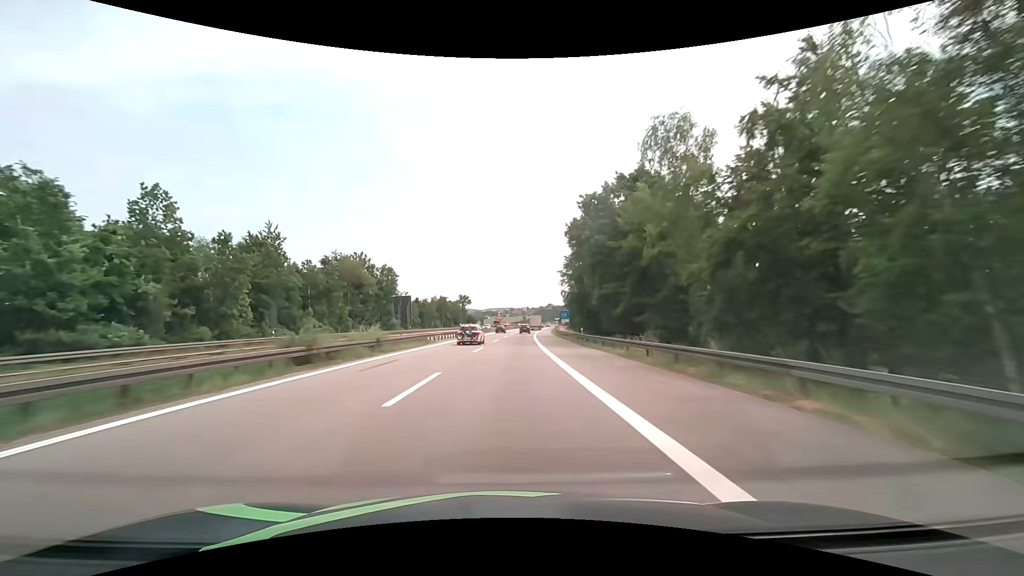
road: motorway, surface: asphalt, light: Day
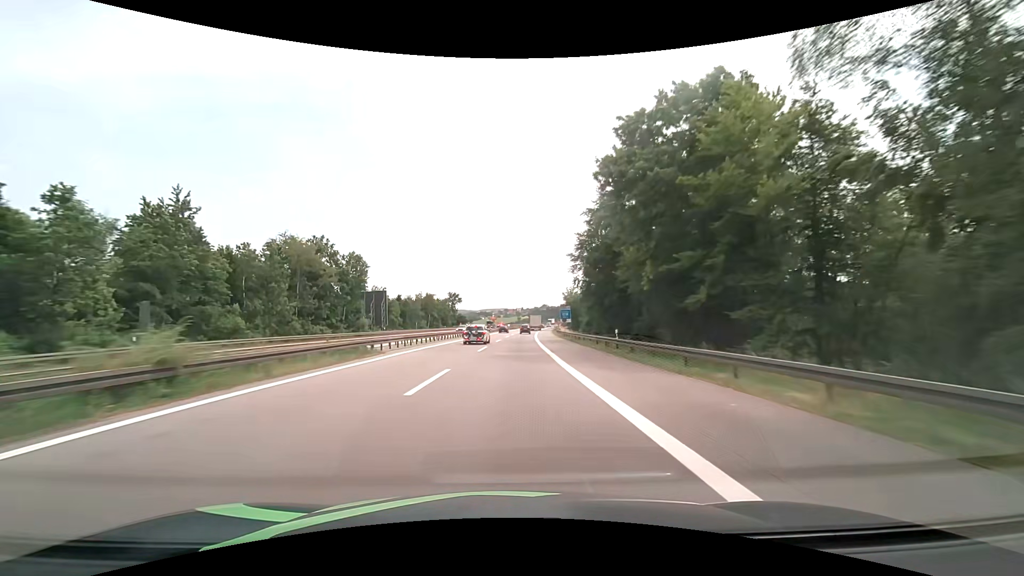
(0.0, +16.6) m; +1°
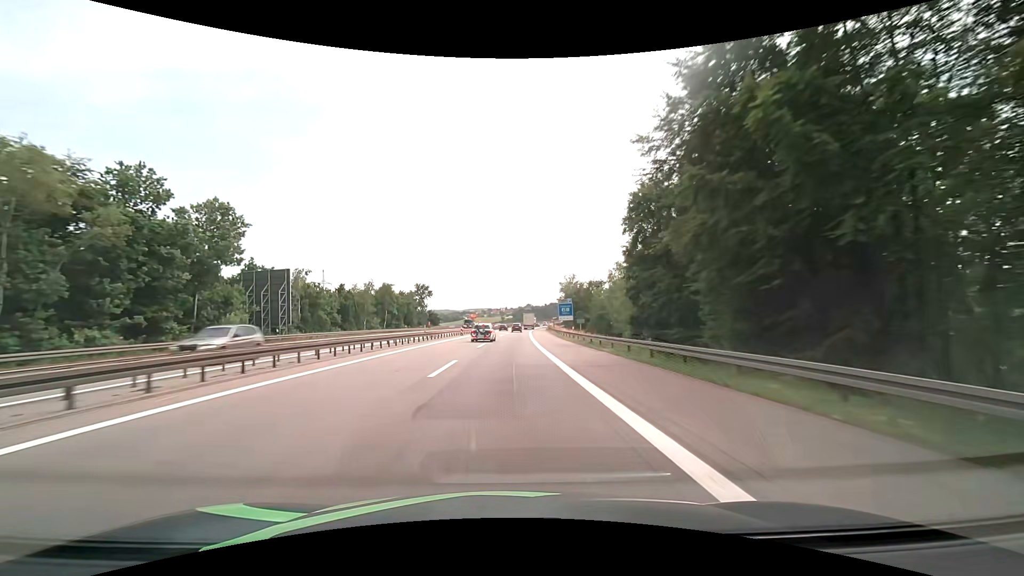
(+0.5, +32.6) m; +2°
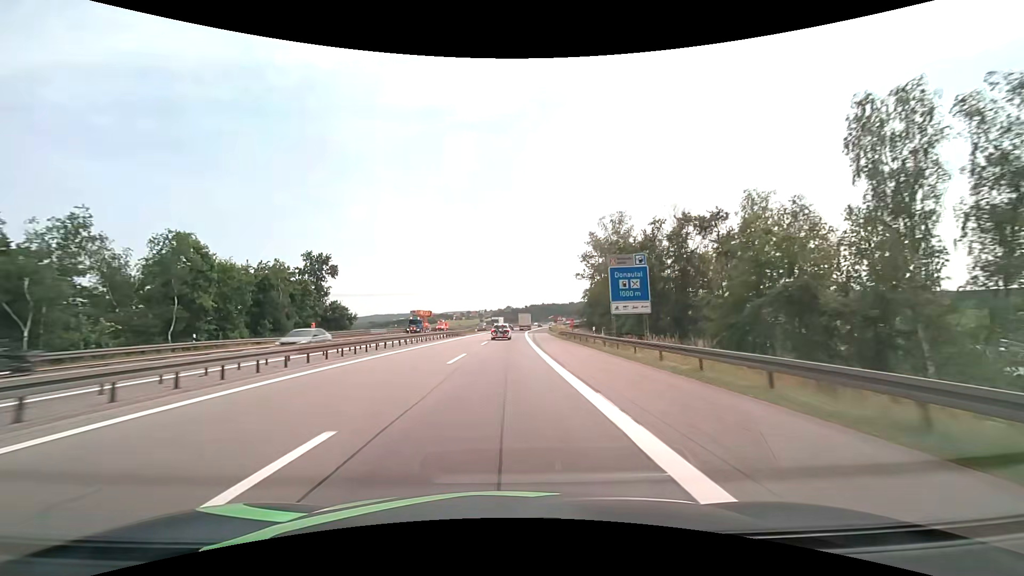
(+1.6, +62.4) m; +3°
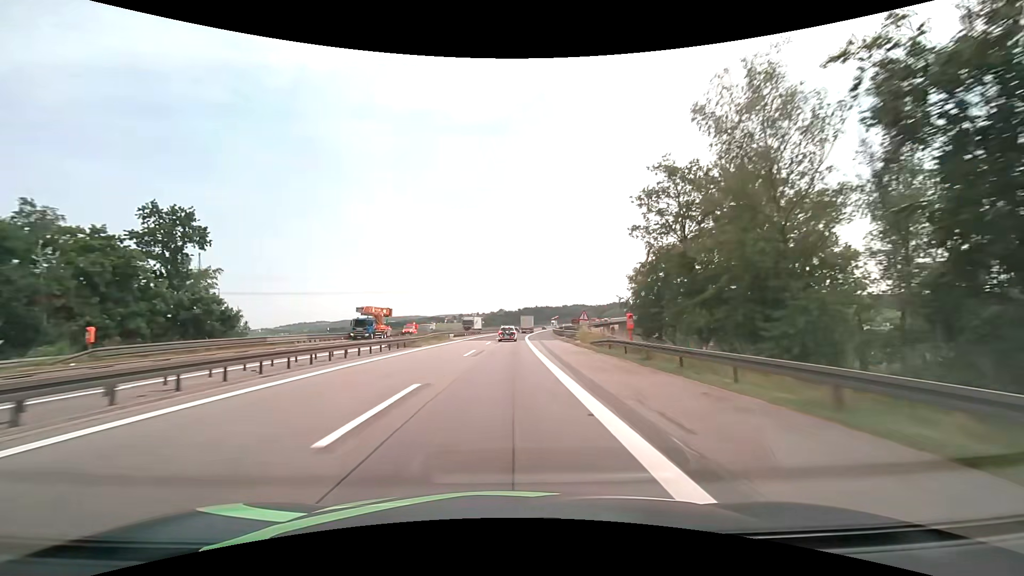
(+0.2, +30.2) m; +1°
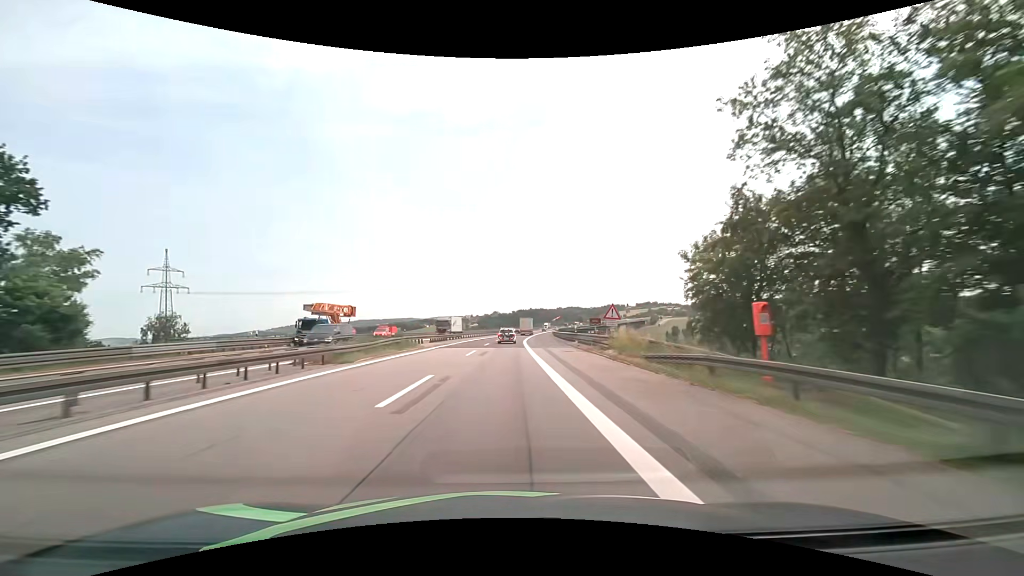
(+0.1, +15.1) m; +1°
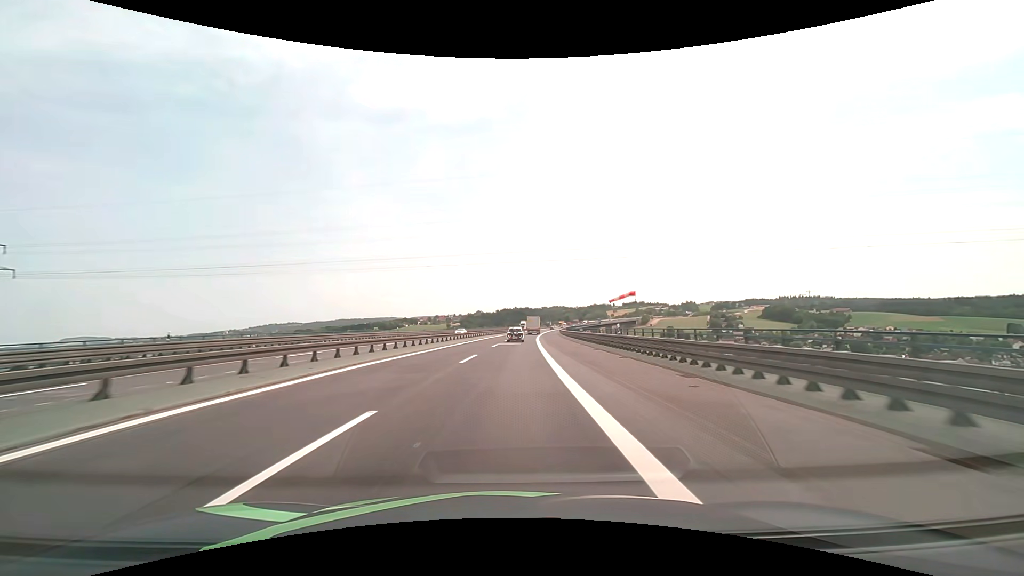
(+0.8, +60.8) m; +2°
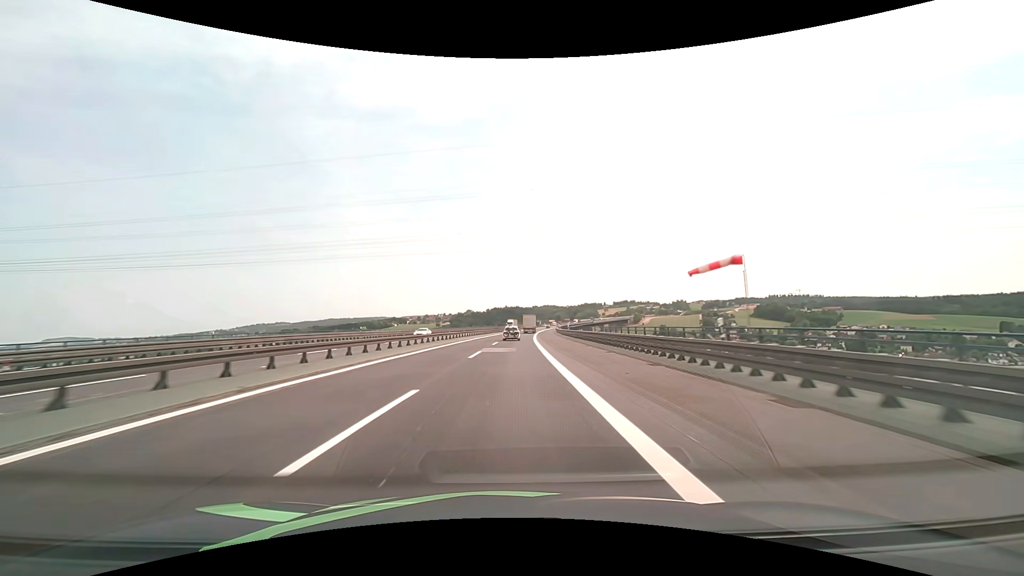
(+0.1, +15.3) m; +1°
(0, +10) (0, +20) (0, +30) (+1, +40) (+1, +50) (+2, +60) (+2, +70) (+3, +80) (+3, +90) (+4, +100) m
